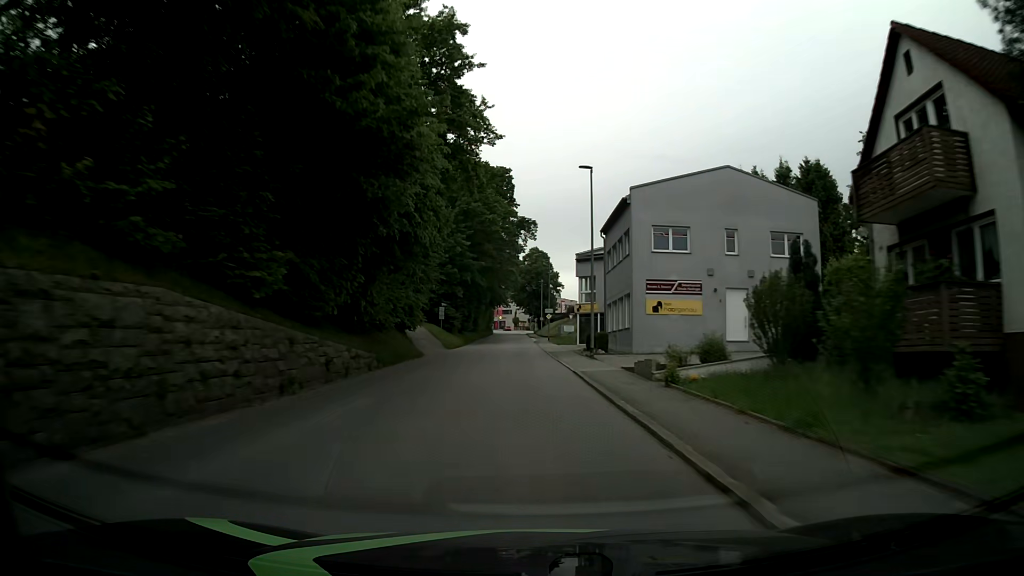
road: tertiary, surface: asphalt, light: Day
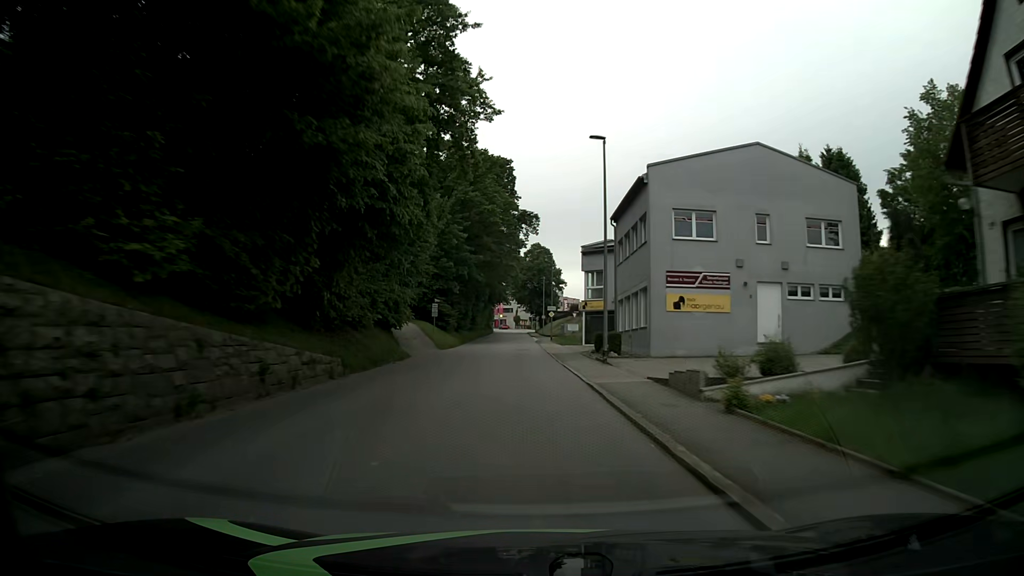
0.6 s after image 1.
(0.0, +4.6) m; 0°
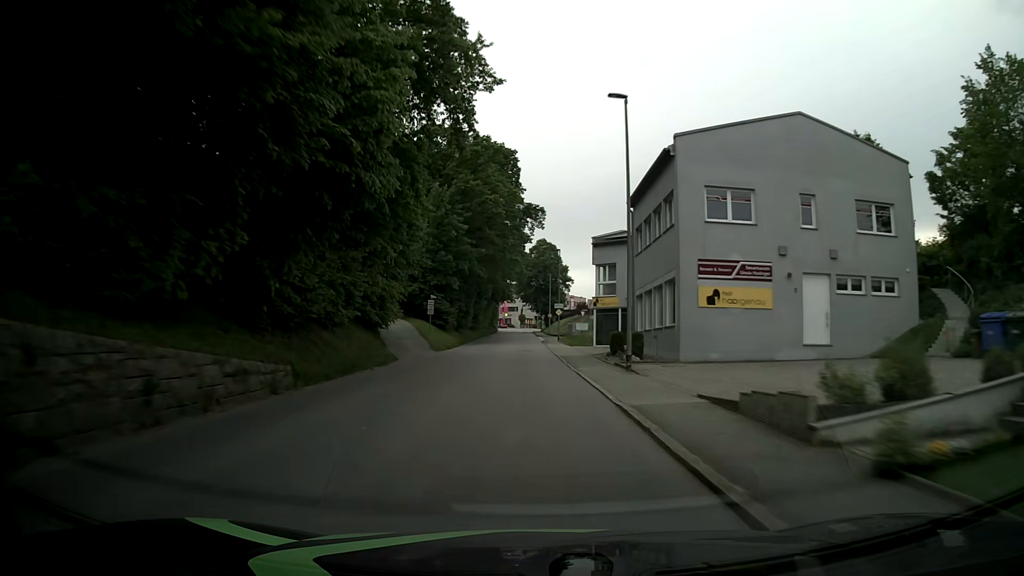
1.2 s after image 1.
(0.0, +4.6) m; -1°
